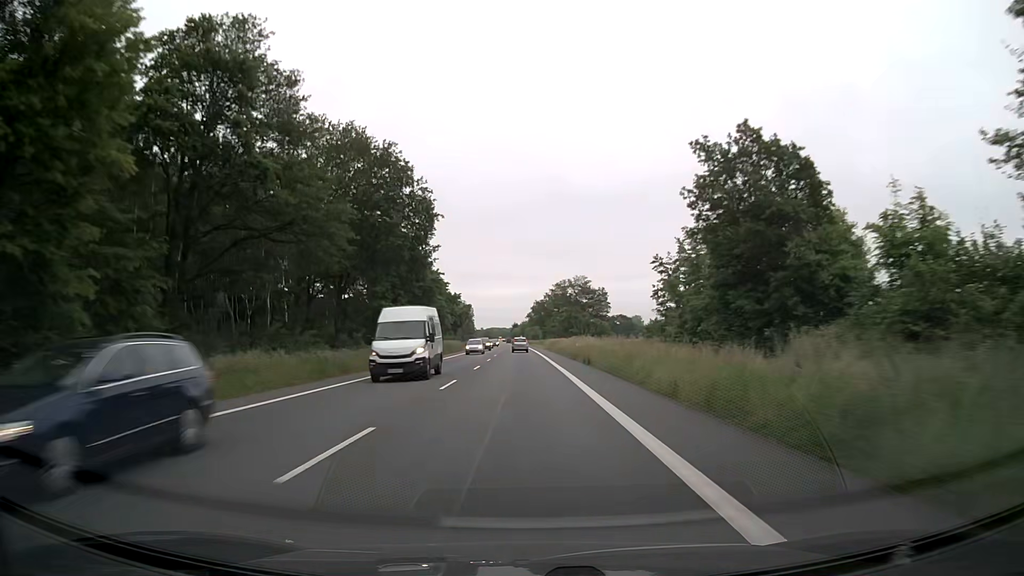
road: primary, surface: asphalt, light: Day
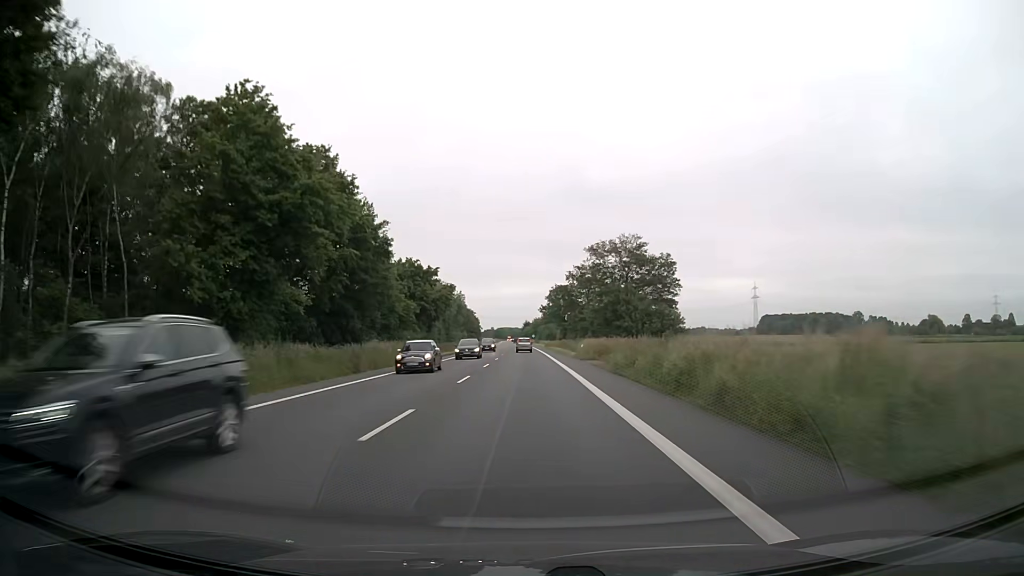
(-0.1, +45.5) m; -1°
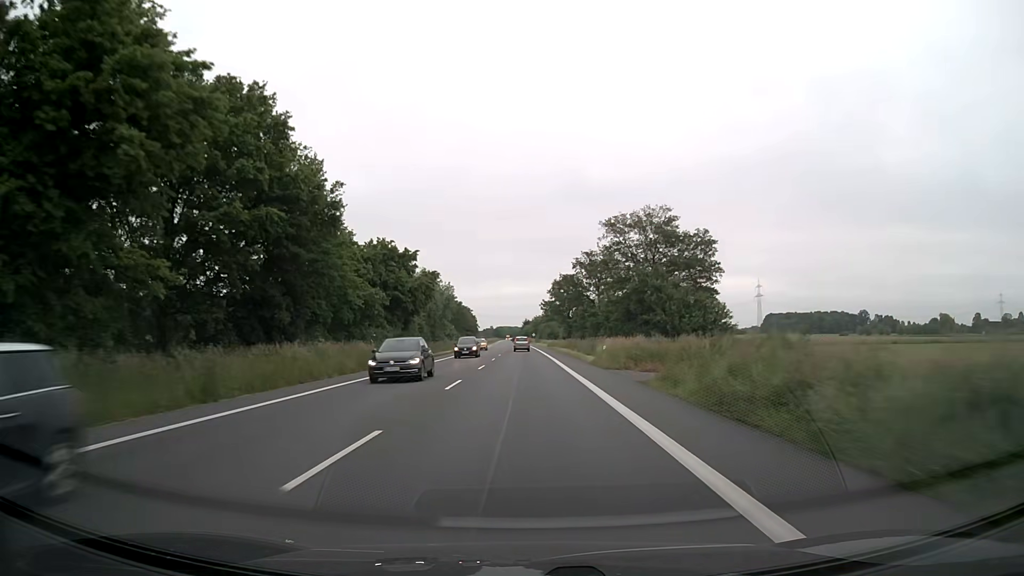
(0.0, +15.0) m; 0°
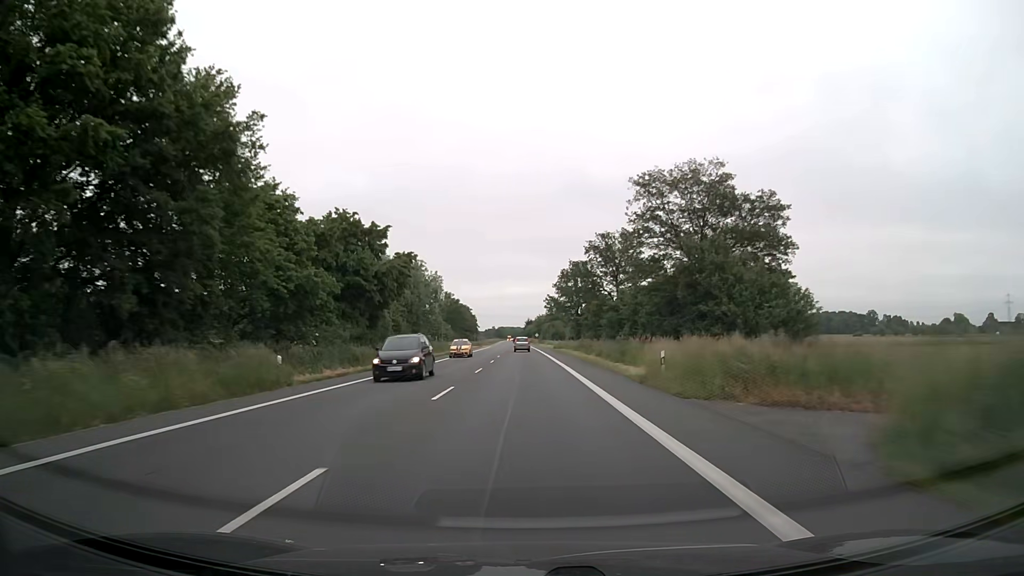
(0.0, +15.0) m; 0°
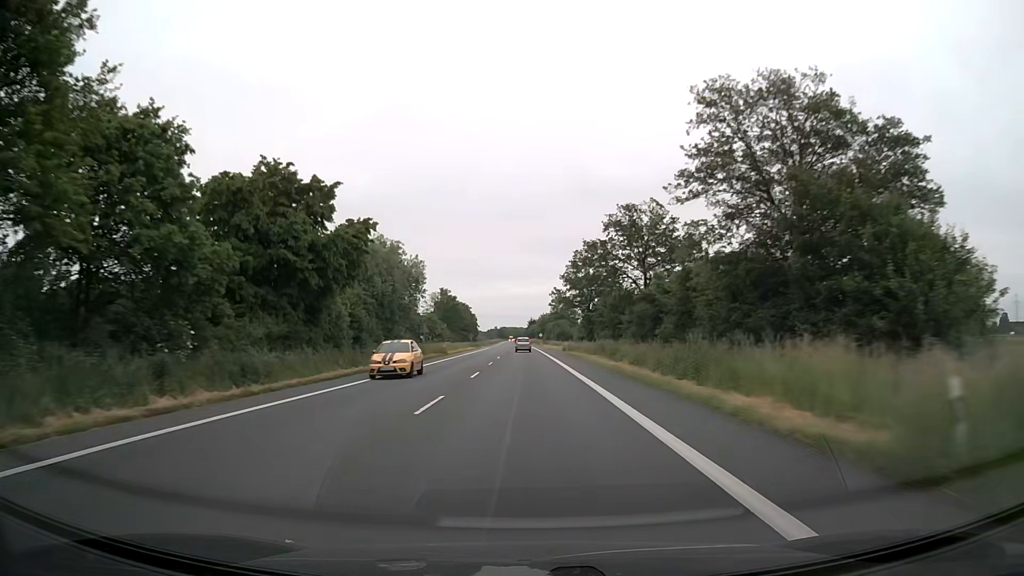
(0.0, +14.9) m; 0°
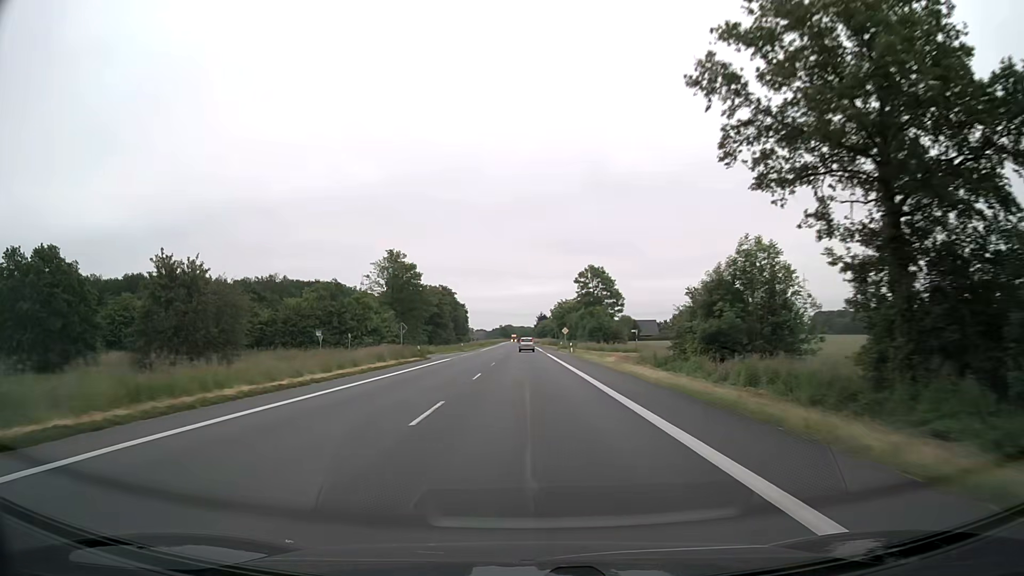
(-0.7, +73.8) m; -1°
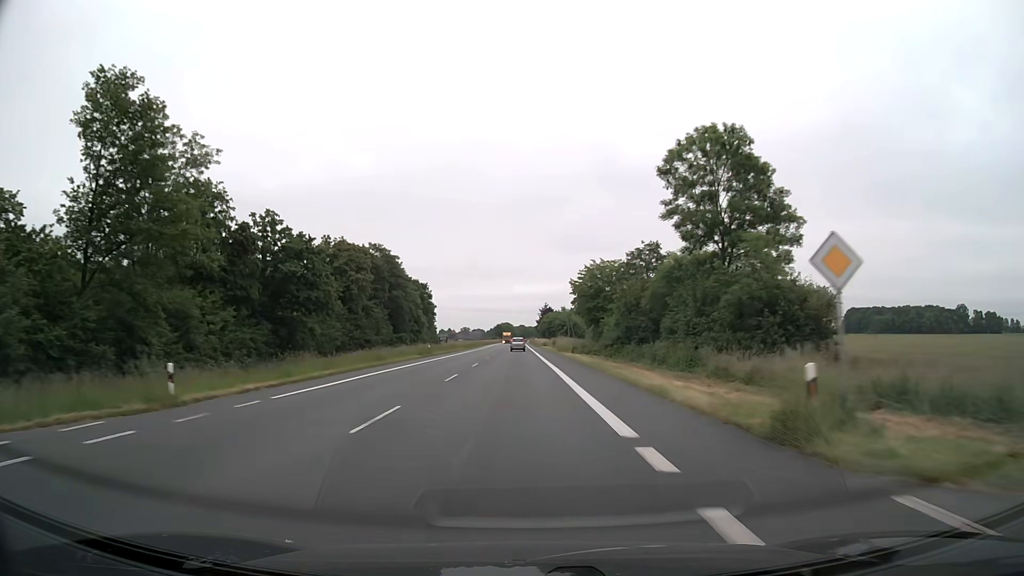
(+0.3, +73.0) m; 0°
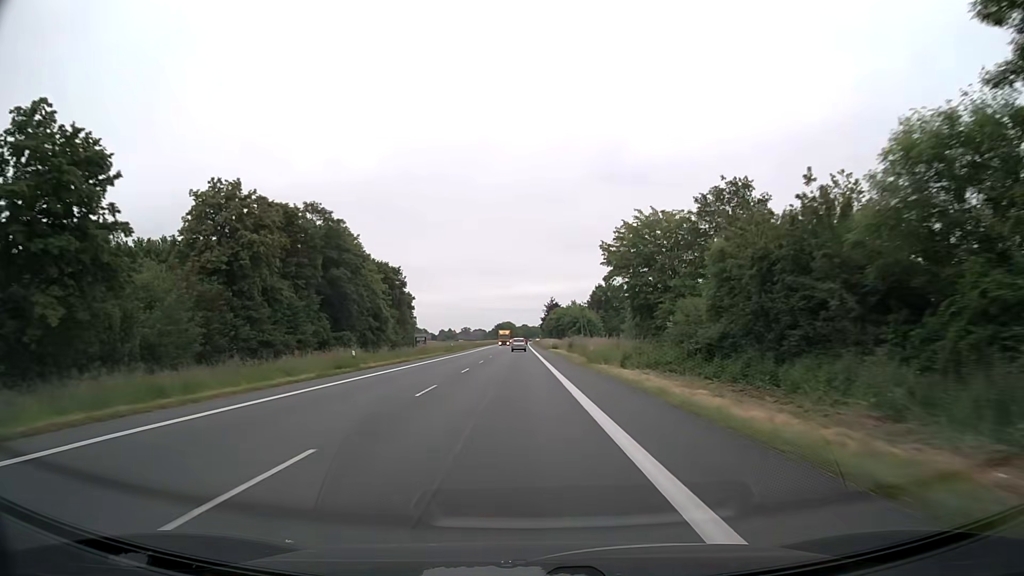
(-0.1, +29.3) m; 0°
(0, +10) (0, +20) (0, +30) (0, +40) (0, +50) (-1, +60) (-1, +70) (-1, +80) (-1, +90) (-1, +100) m
